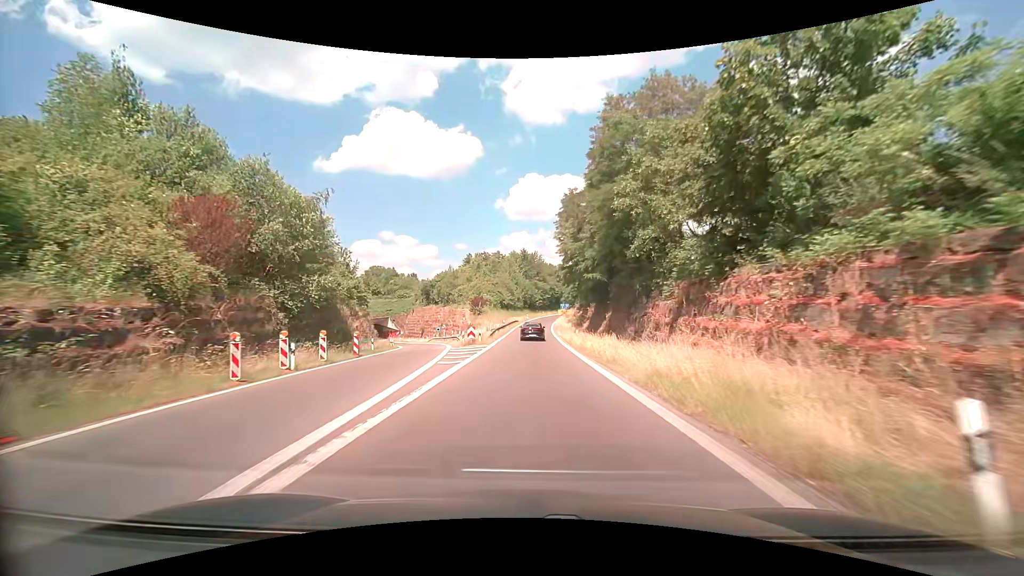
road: trunk_link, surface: asphalt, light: Day
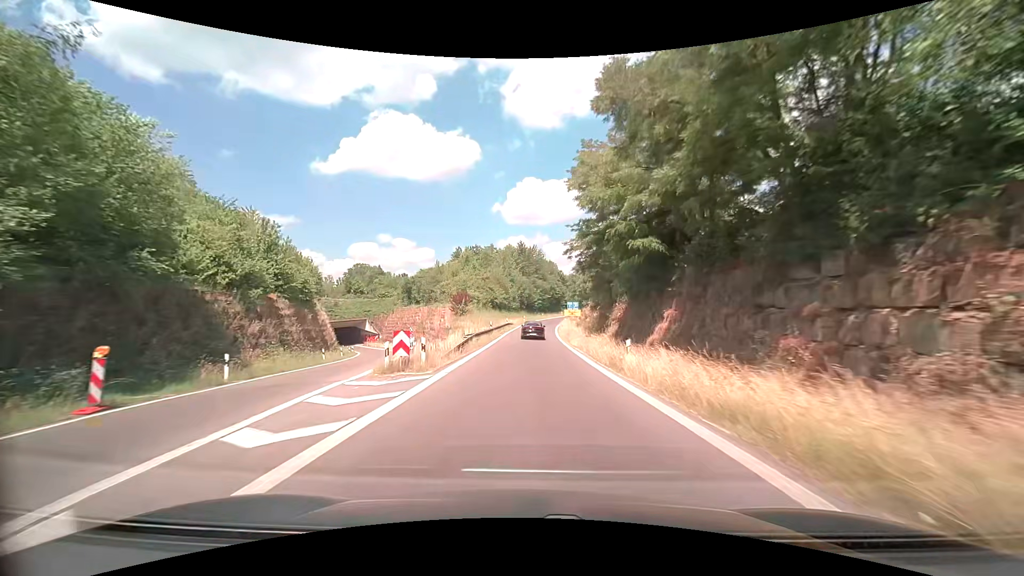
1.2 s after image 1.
(+0.1, +18.1) m; +1°
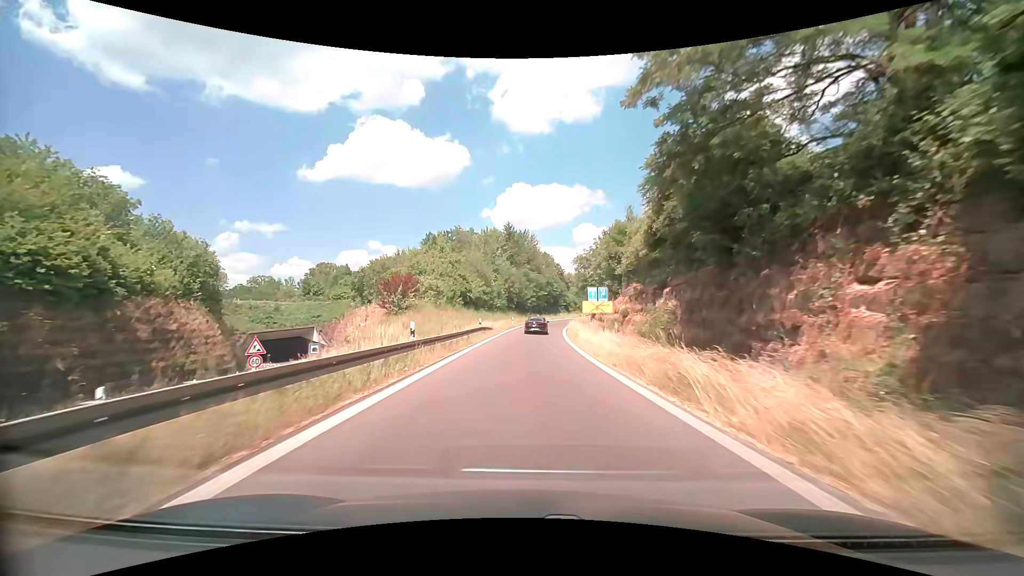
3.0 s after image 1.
(+0.3, +27.5) m; +1°
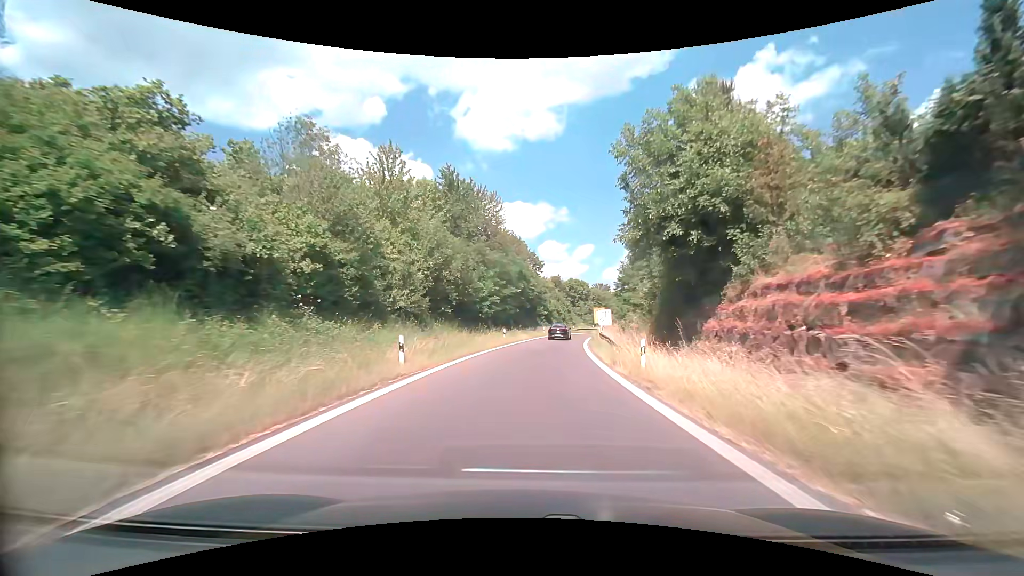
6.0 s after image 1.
(+0.9, +43.8) m; +3°
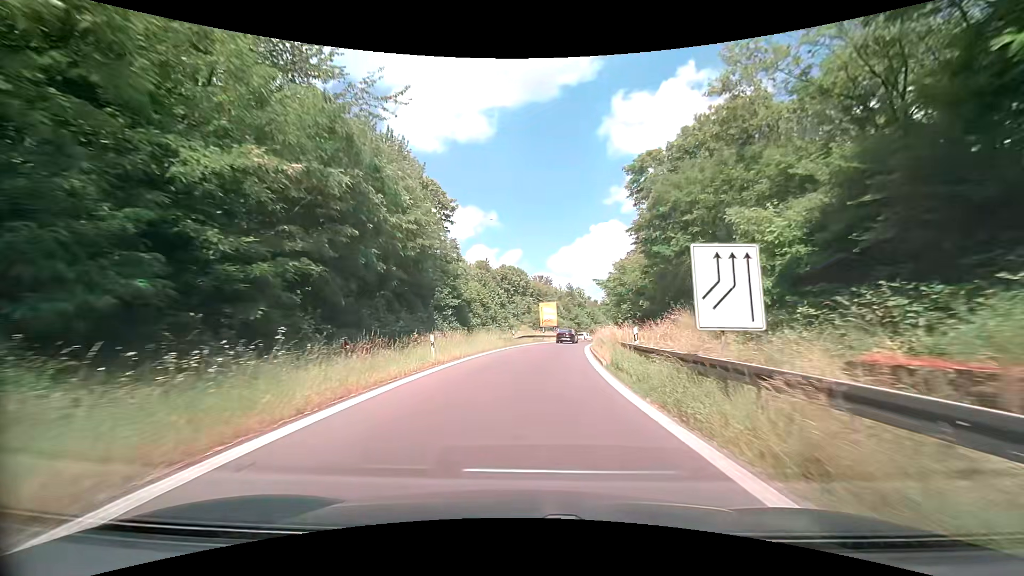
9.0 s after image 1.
(+3.0, +43.0) m; +8°
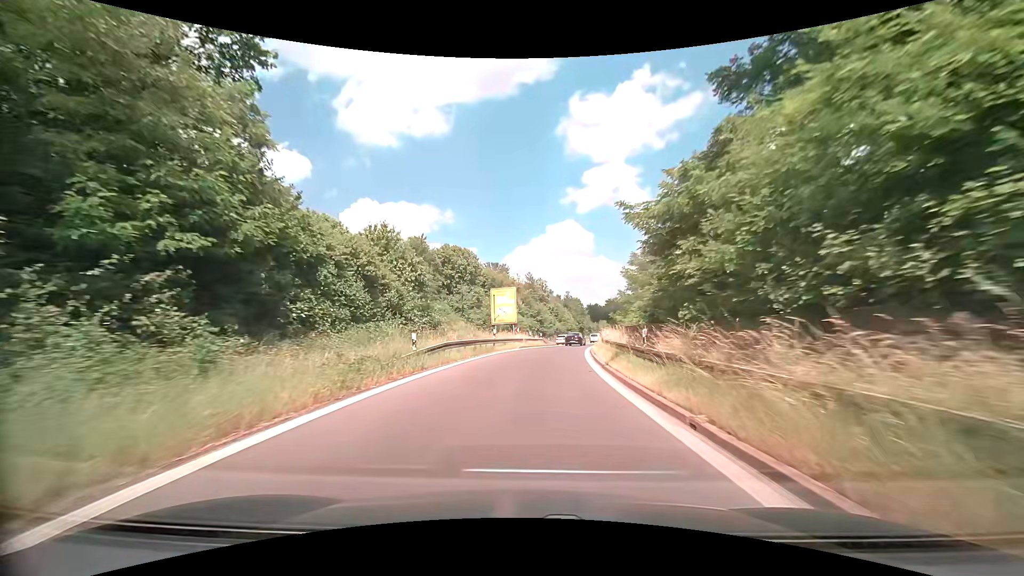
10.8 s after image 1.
(+1.0, +25.6) m; +4°
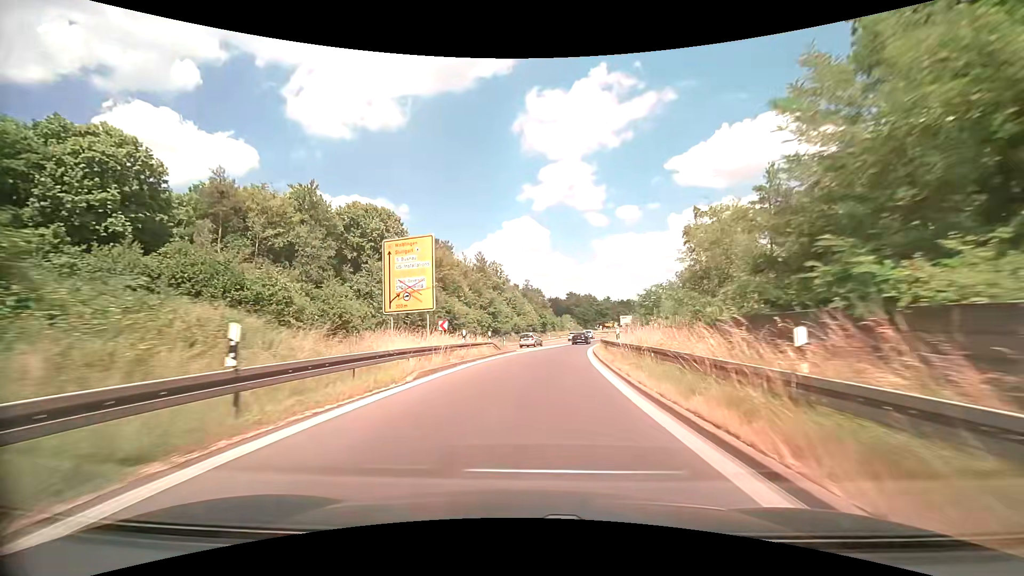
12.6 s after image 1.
(+1.6, +25.9) m; +6°
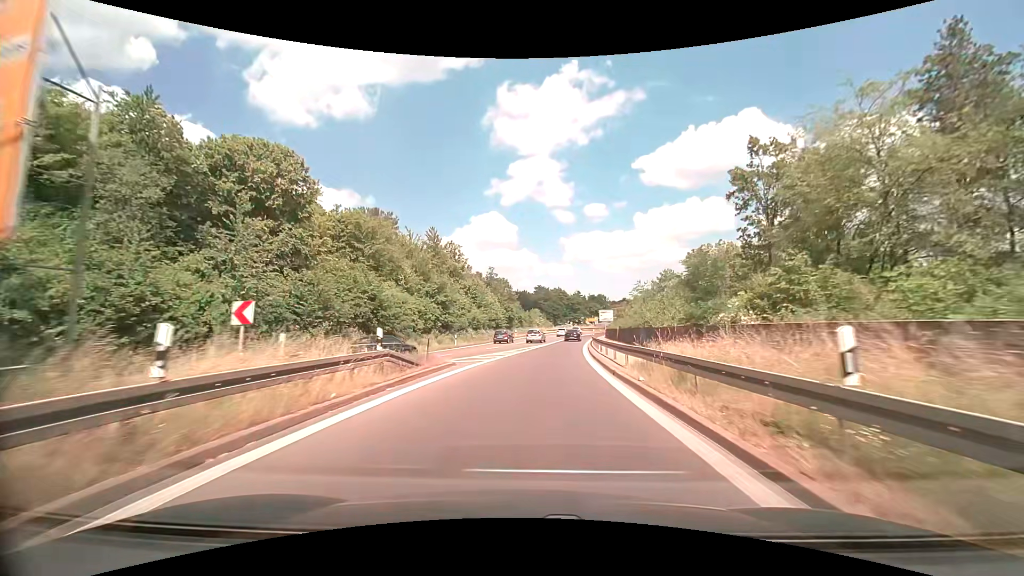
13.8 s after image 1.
(+0.7, +17.6) m; +4°
(0, +10) (+1, +20) (+2, +30) (+3, +40) (+4, +50) (+6, +60) (+7, +70) (+9, +79) (+10, +89) (+12, +99) m
